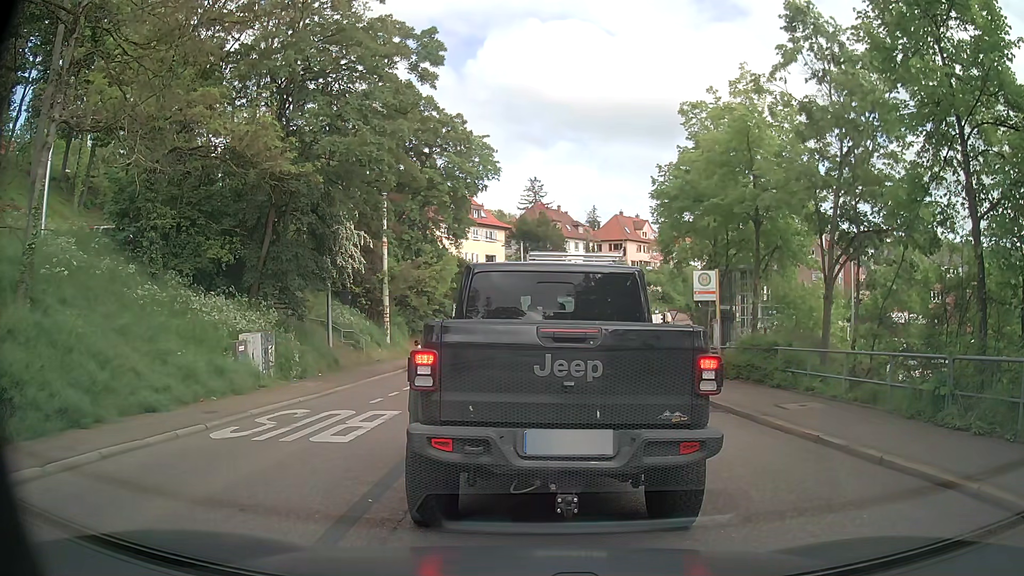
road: secondary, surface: asphalt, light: Day
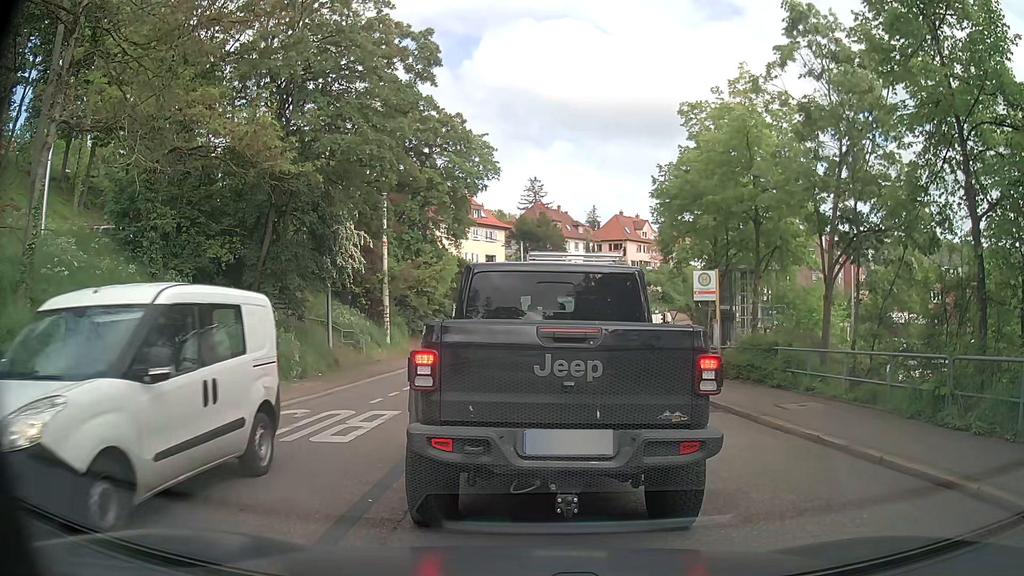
(0.0, 0.0) m; 0°
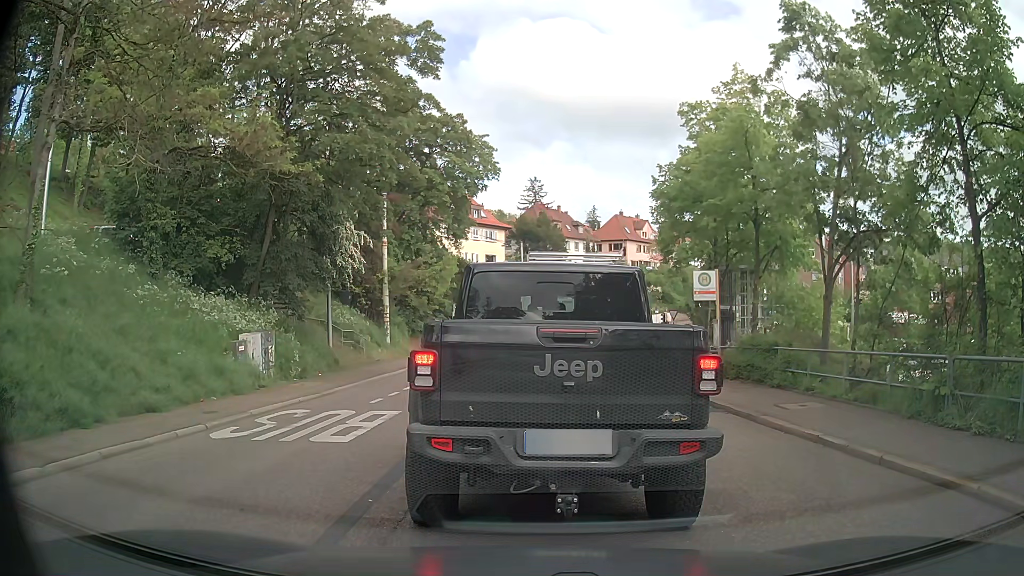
(0.0, 0.0) m; 0°
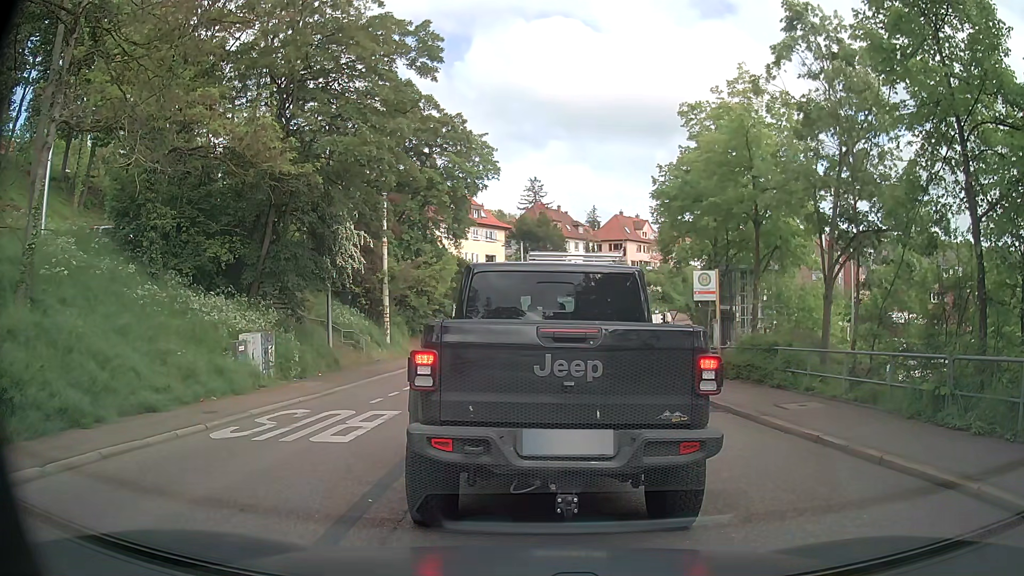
(0.0, 0.0) m; 0°
(0, +10) (0, +20) (+1, +30) (+2, +40) (+5, +49) (+9, +59) (+13, +68) (+17, +77) (+23, +85) (+28, +94) m
